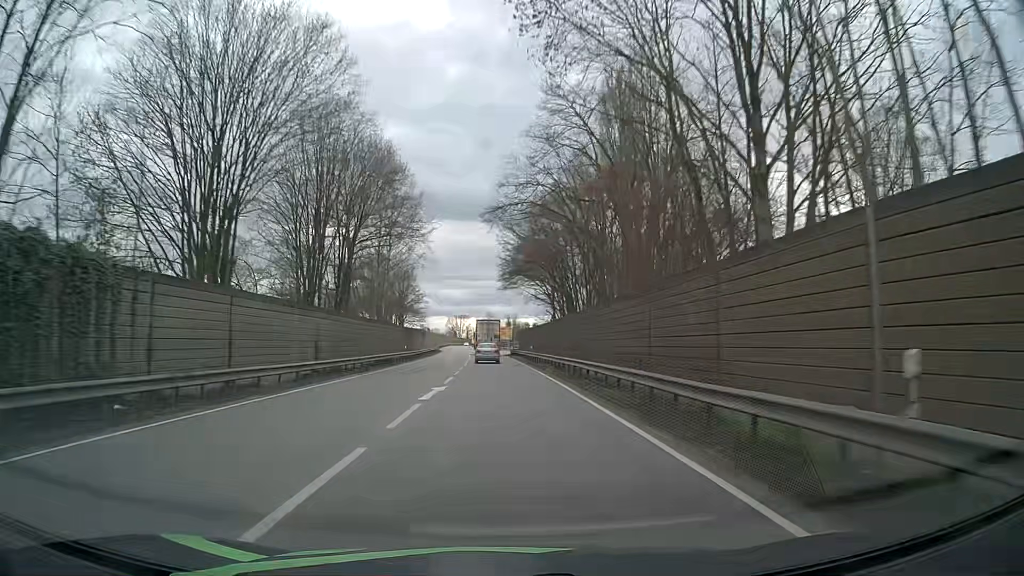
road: primary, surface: asphalt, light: Day
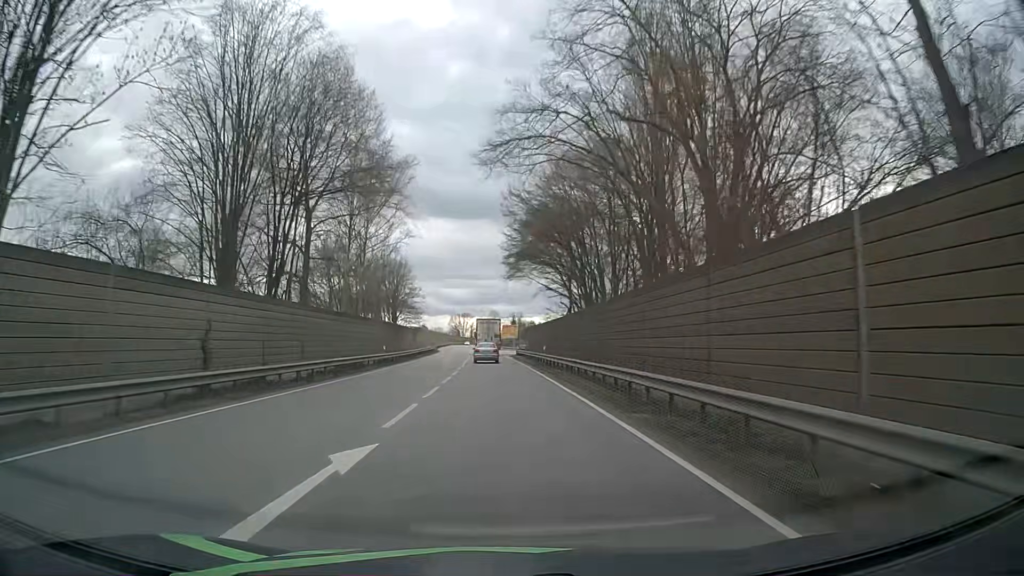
(-0.1, +11.9) m; 0°
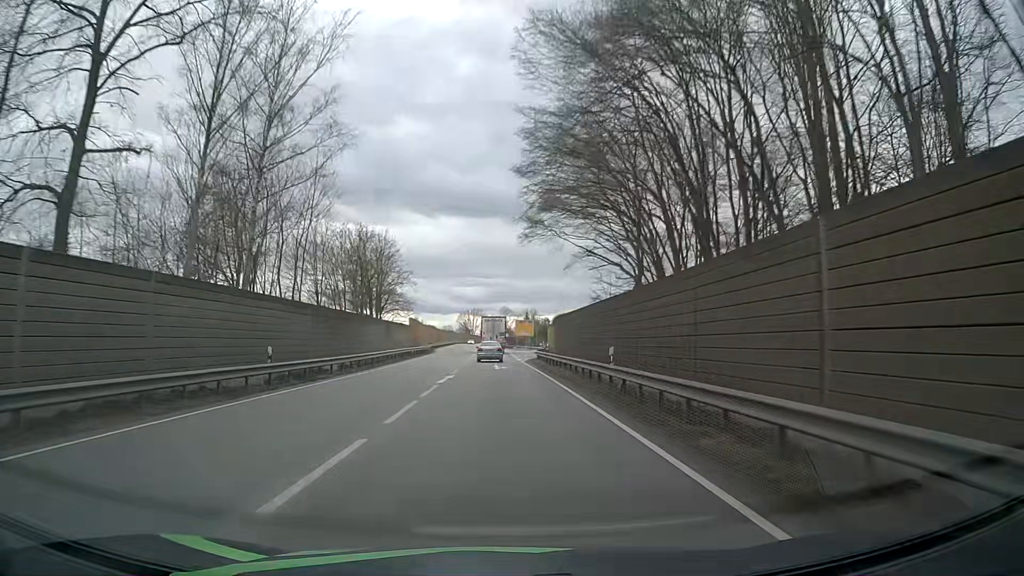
(-0.3, +23.3) m; -1°
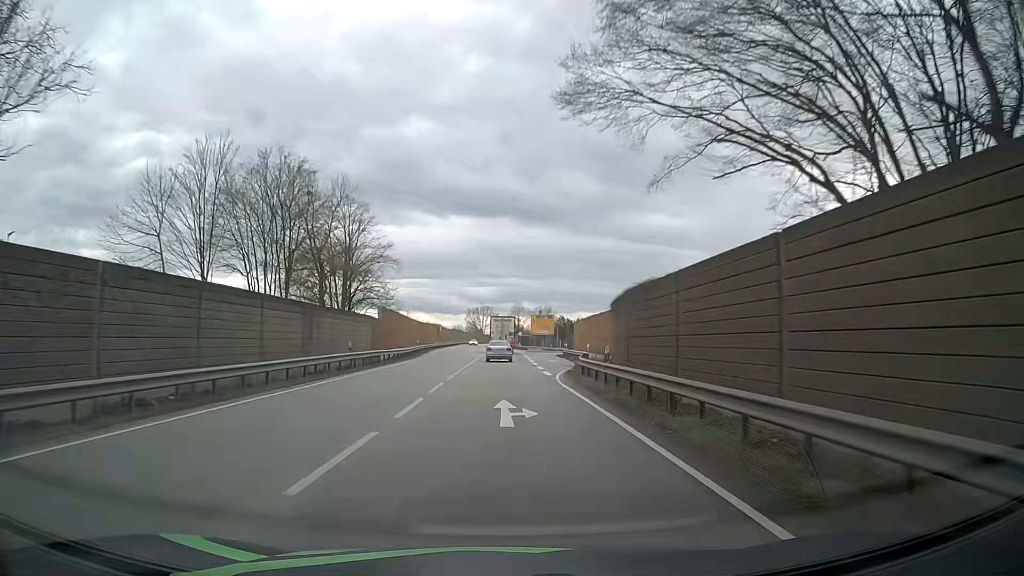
(-0.4, +22.7) m; -1°
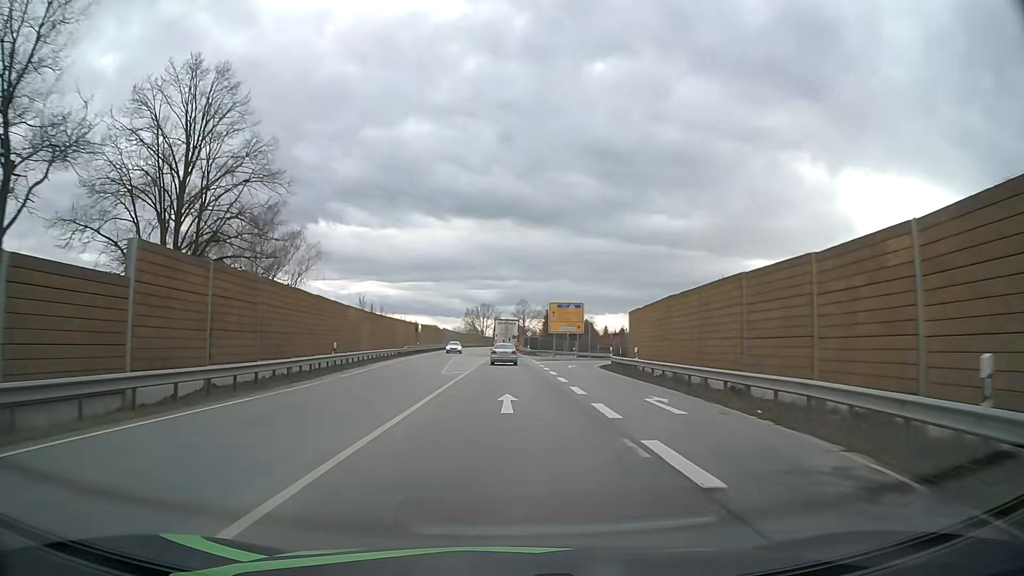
(-0.3, +33.2) m; -1°
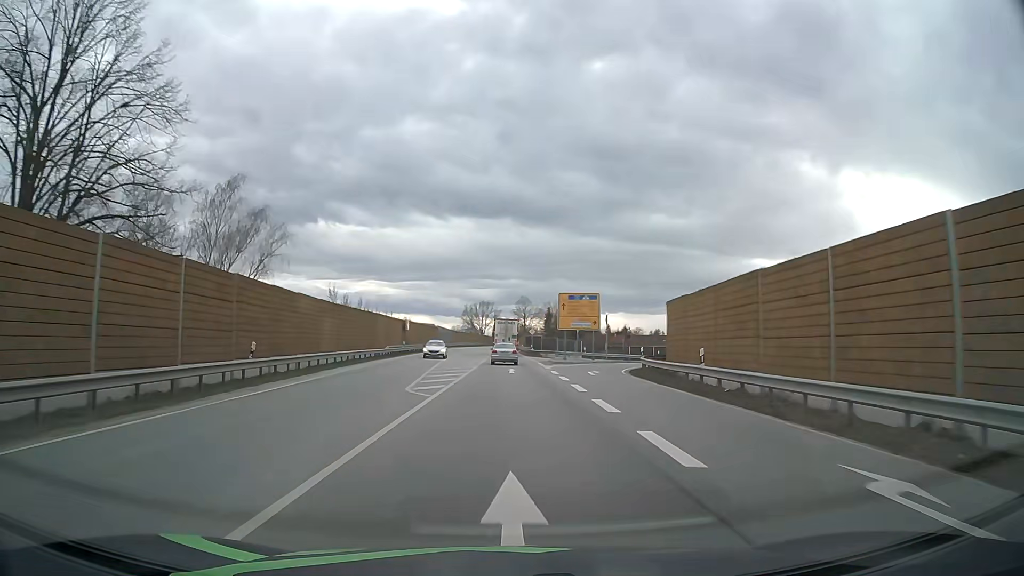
(0.0, +10.9) m; 0°
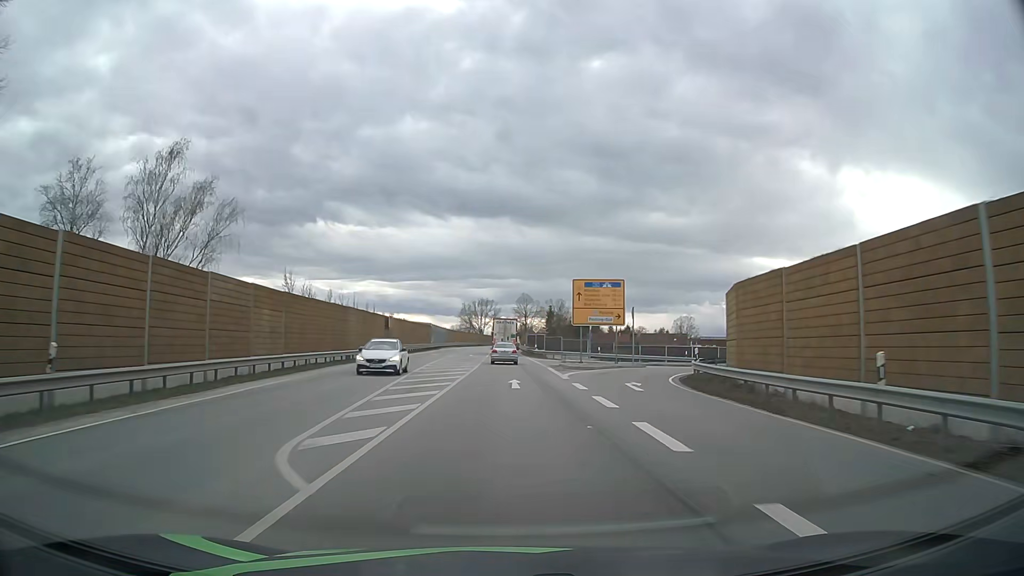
(0.0, +10.8) m; 0°
